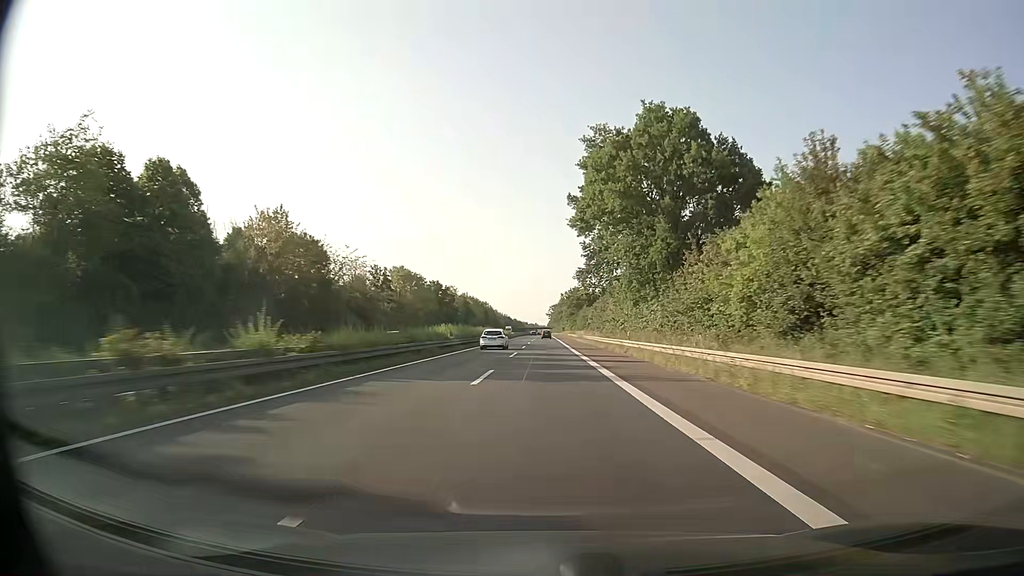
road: trunk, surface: asphalt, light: Day
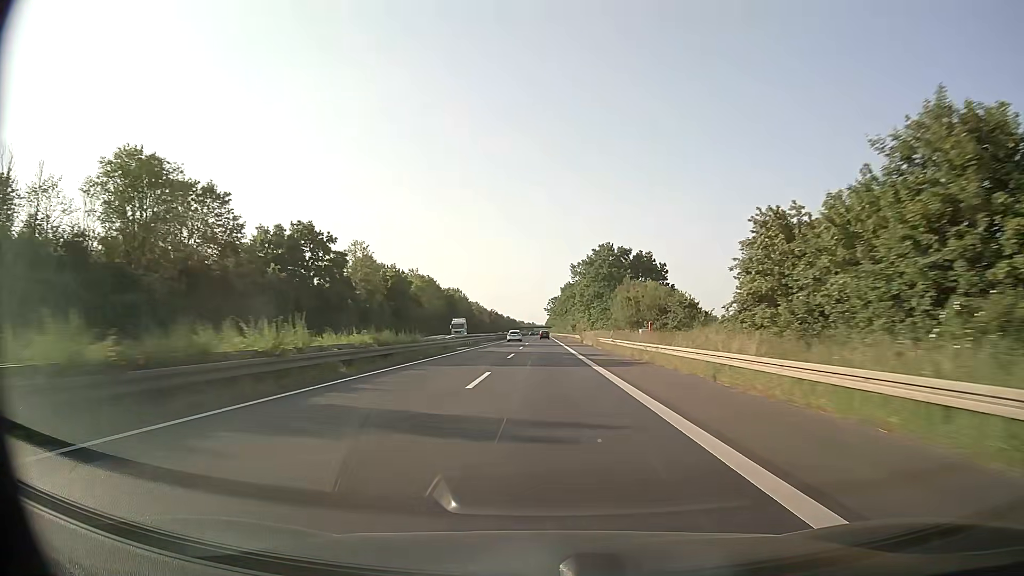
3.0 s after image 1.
(+0.1, +91.2) m; 0°
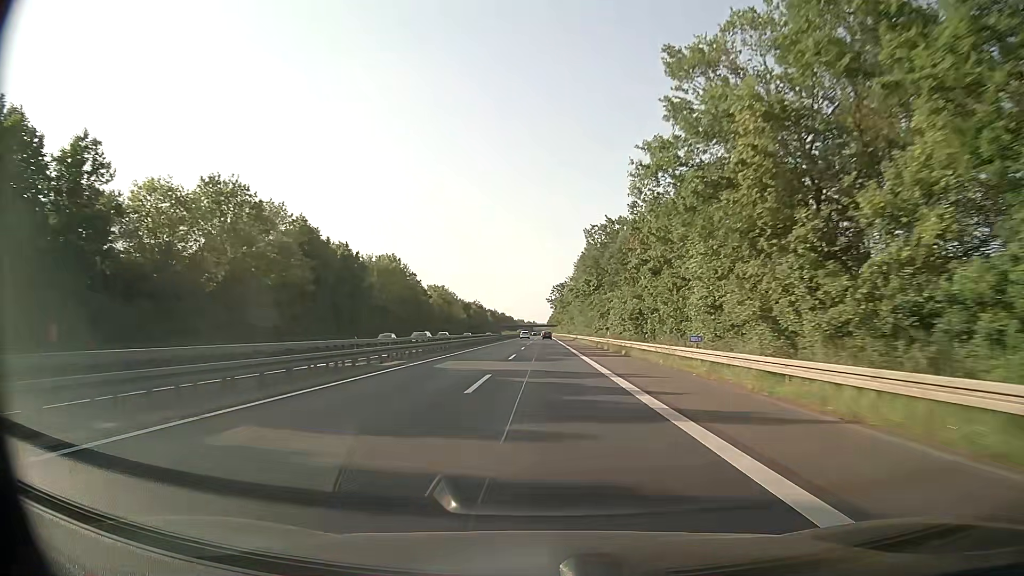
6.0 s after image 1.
(-0.4, +91.3) m; 0°
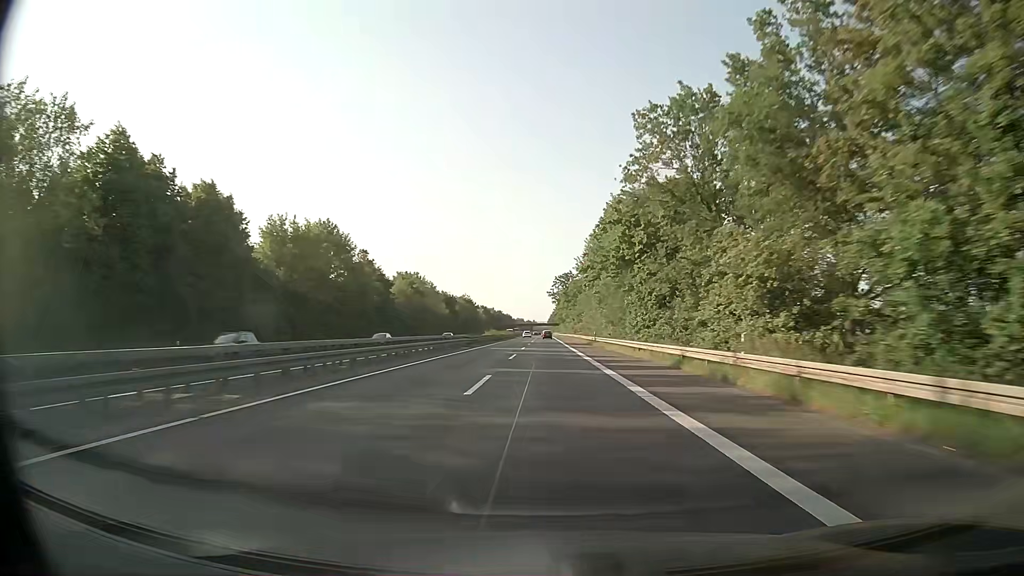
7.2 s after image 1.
(0.0, +36.6) m; 0°
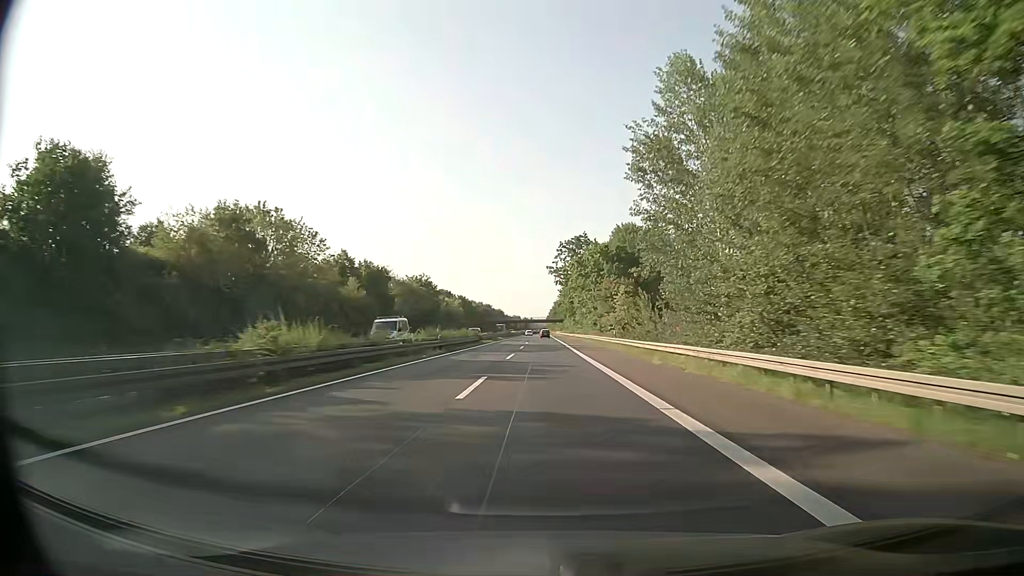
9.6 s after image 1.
(+0.2, +73.3) m; 0°
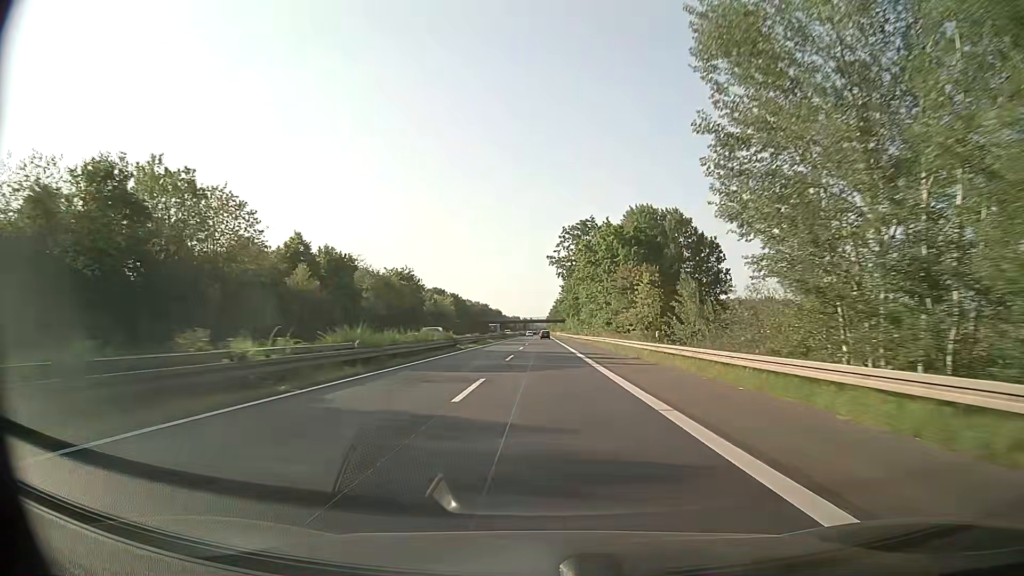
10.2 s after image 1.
(0.0, +18.4) m; 0°
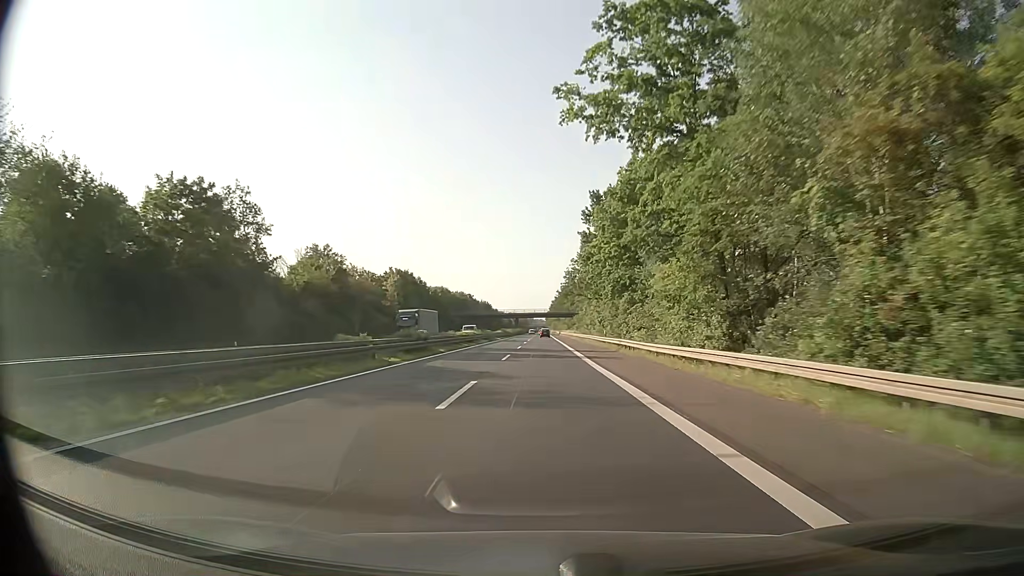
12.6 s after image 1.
(0.0, +73.5) m; 0°
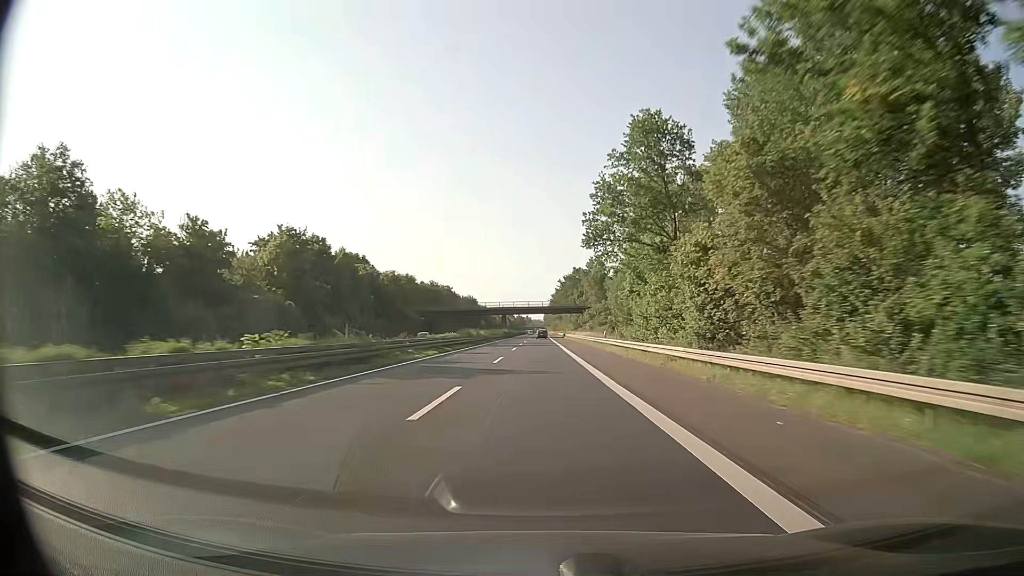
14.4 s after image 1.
(+0.1, +55.3) m; 0°
(0, +10) (0, +20) (0, +30) (0, +40) (0, +50) (0, +60) (0, +70) (0, +80) (0, +90) (0, +100) m
